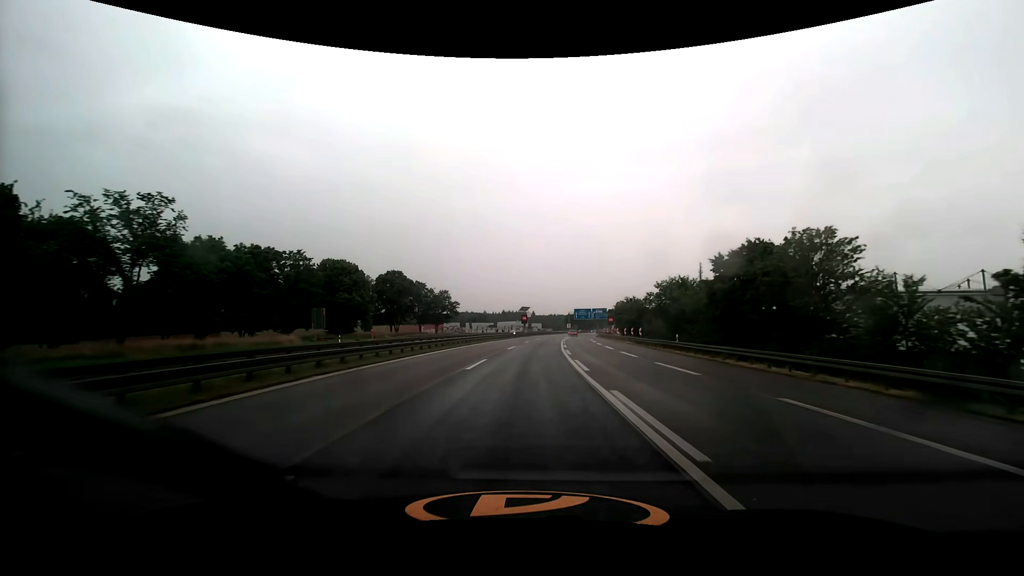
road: motorway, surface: asphalt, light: Day
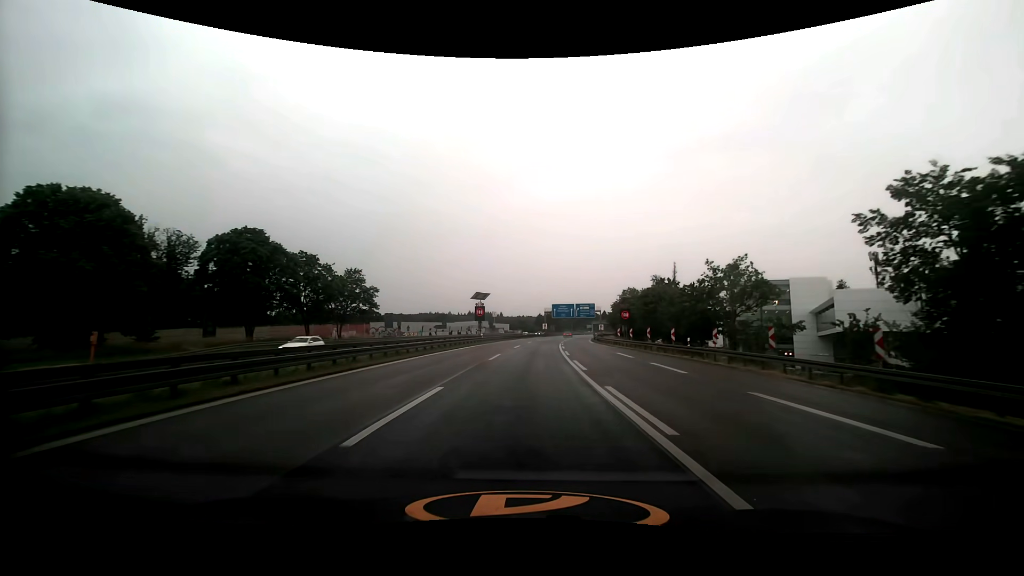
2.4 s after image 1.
(+1.5, +46.7) m; +4°
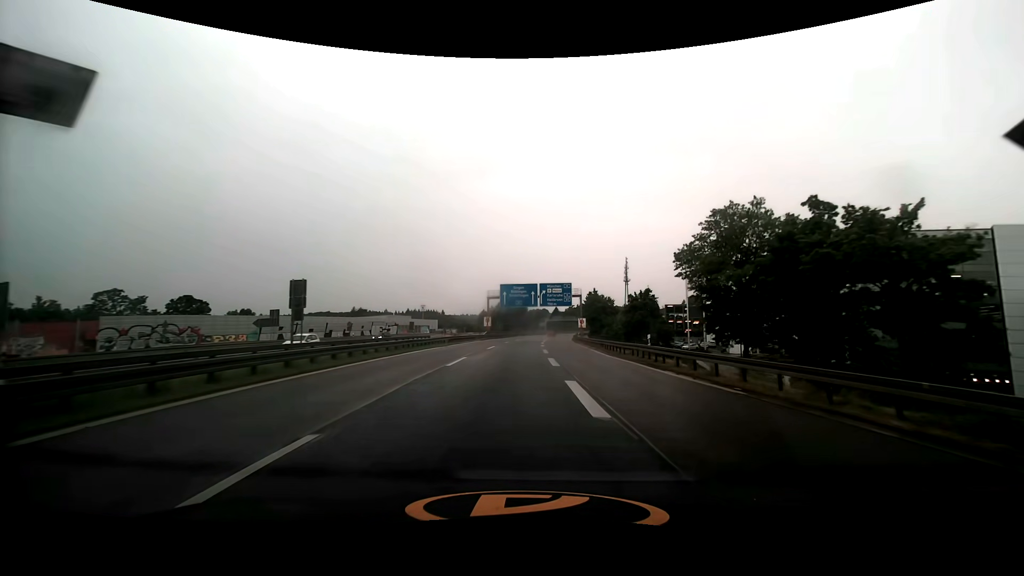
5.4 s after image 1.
(+2.4, +59.4) m; +6°
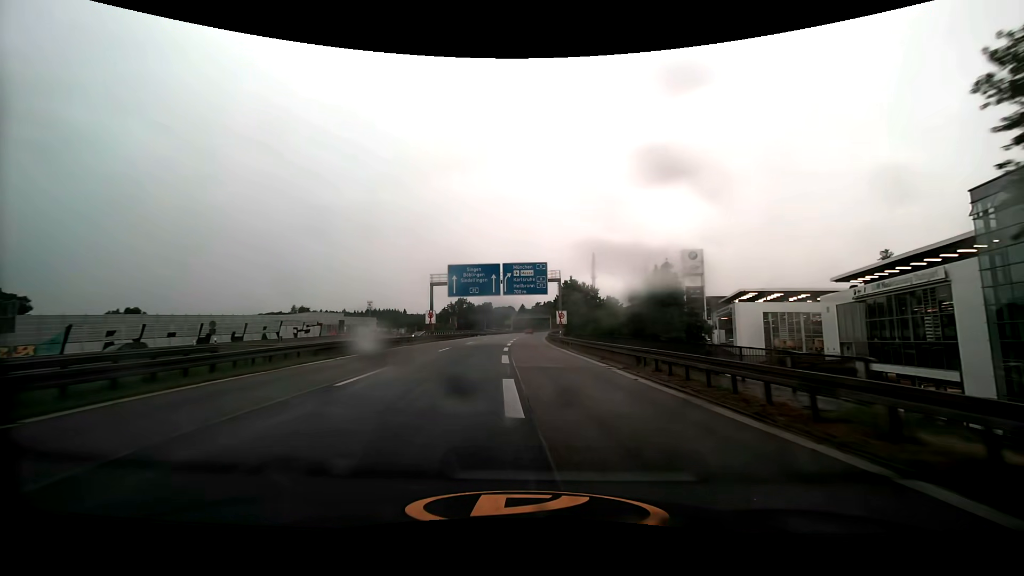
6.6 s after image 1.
(+0.9, +24.1) m; +4°
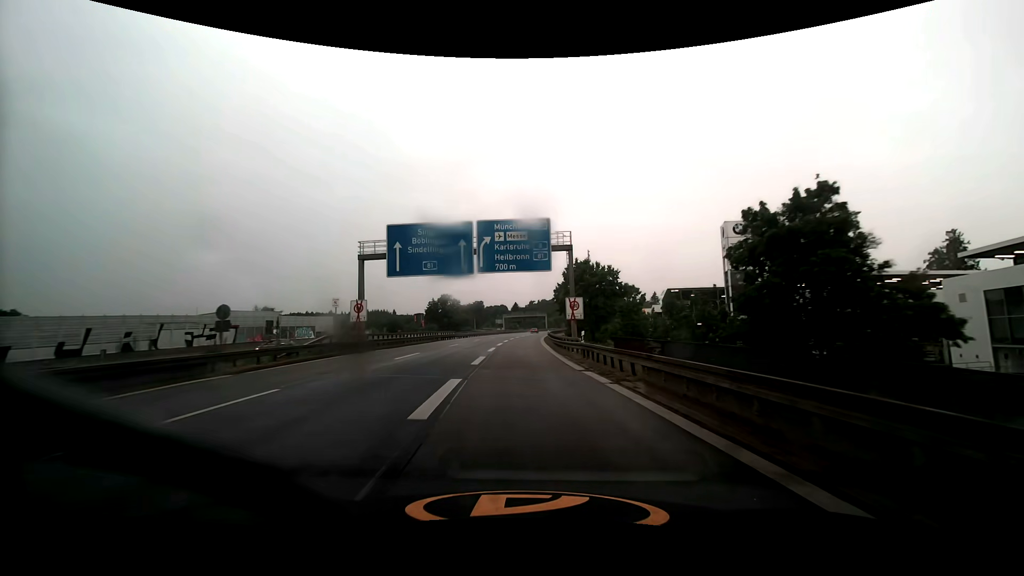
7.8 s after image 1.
(+0.3, +24.2) m; +1°
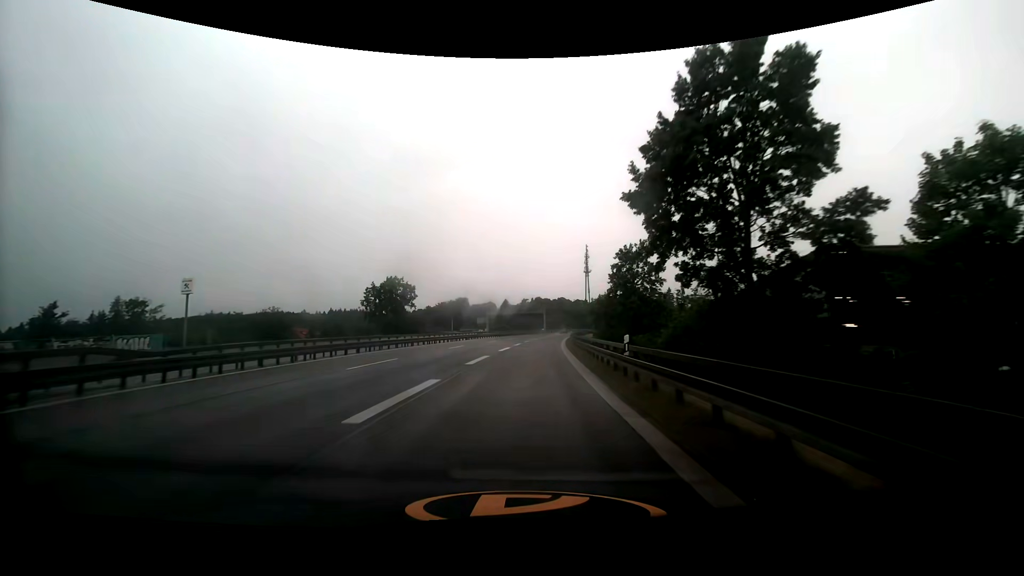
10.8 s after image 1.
(0.0, +60.4) m; +1°
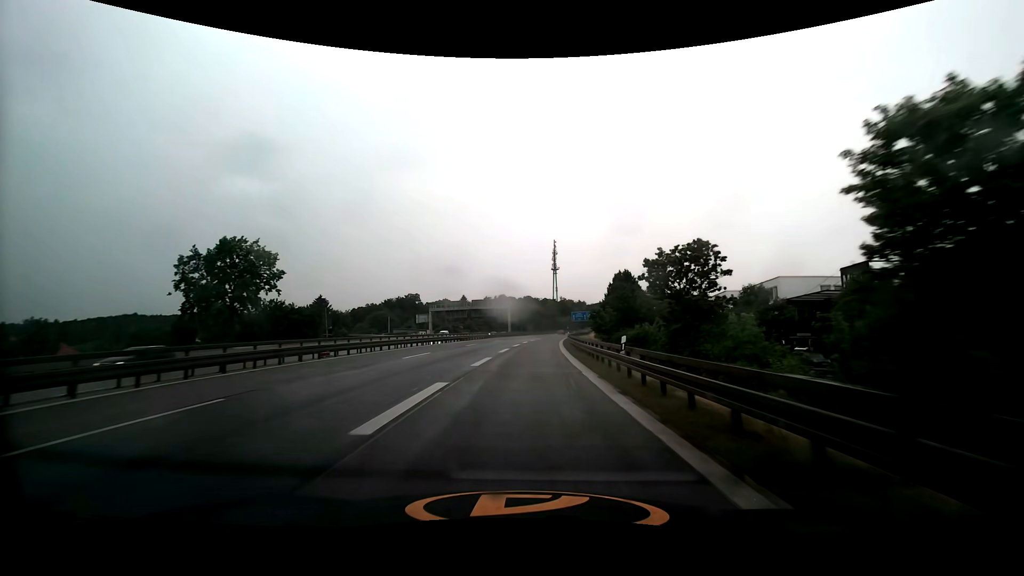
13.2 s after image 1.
(+1.4, +48.7) m; +4°
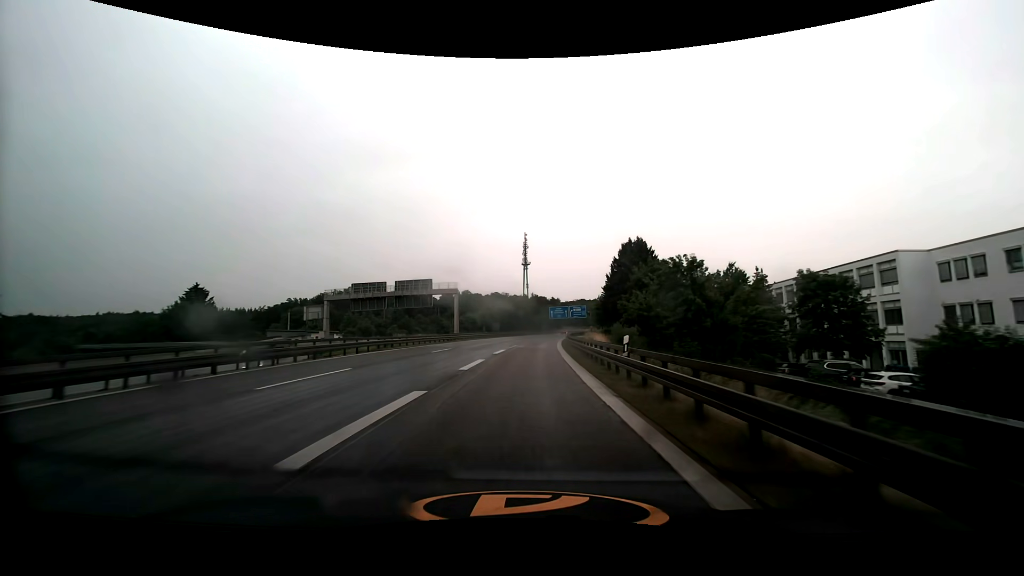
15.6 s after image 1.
(+1.8, +49.7) m; +4°
(0, +10) (0, +20) (+1, +30) (+1, +40) (+2, +50) (+2, +60) (+3, +70) (+4, +80) (+5, +90) (+6, +100) m
